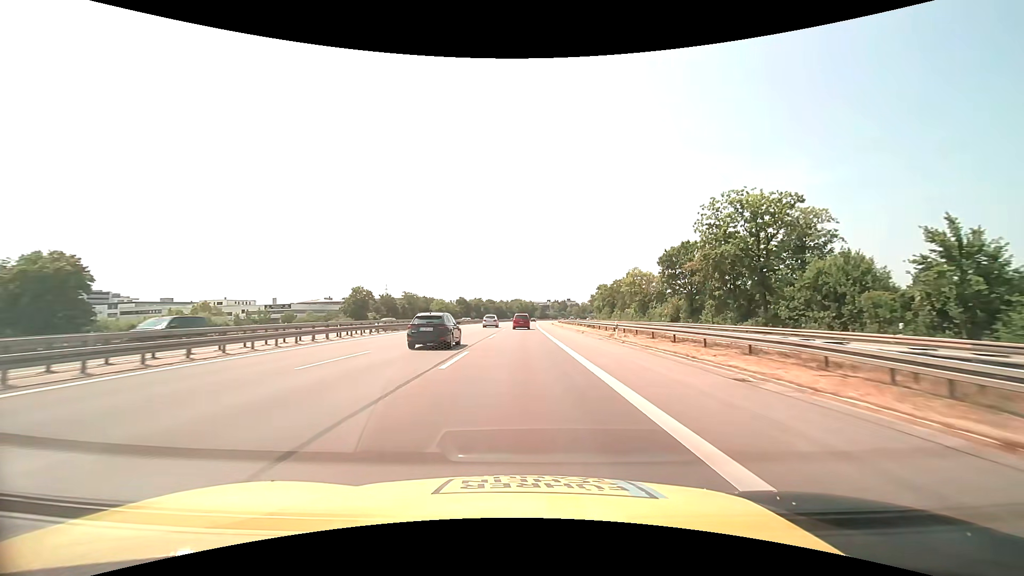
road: motorway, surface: asphalt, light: Day
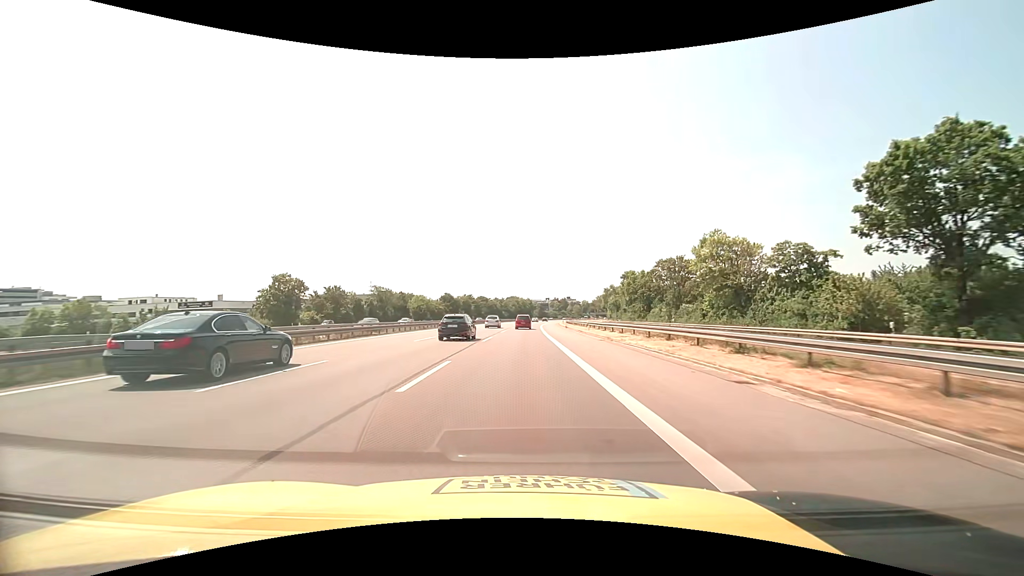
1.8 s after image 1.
(+0.1, +39.8) m; 0°
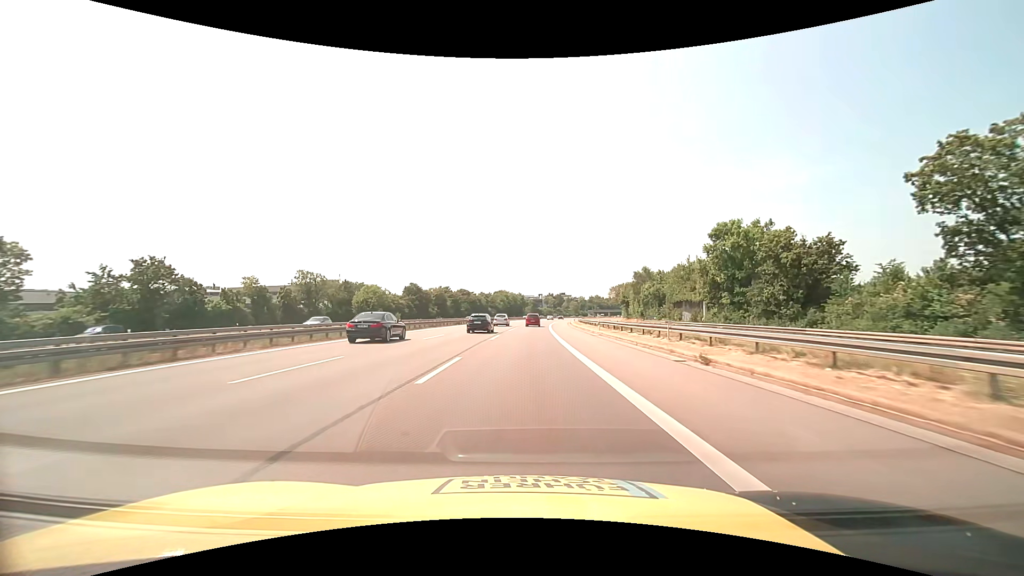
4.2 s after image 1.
(+0.2, +53.1) m; +1°
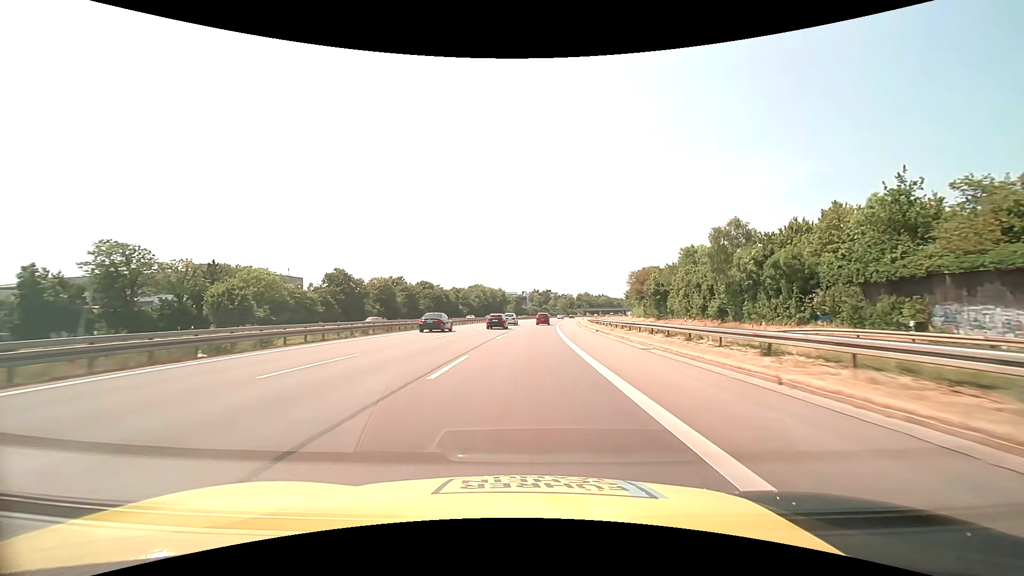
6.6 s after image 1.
(+1.2, +53.0) m; +2°
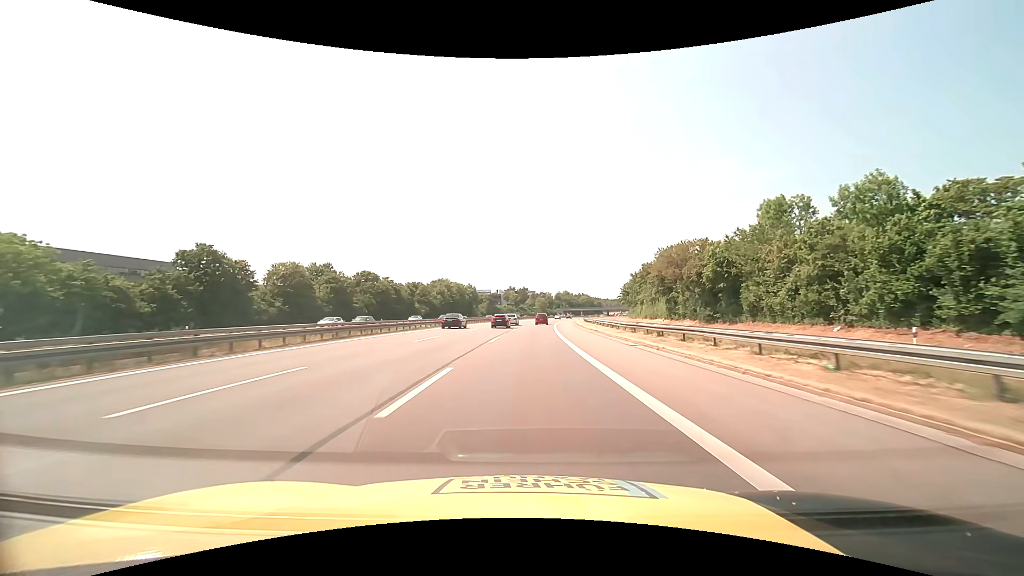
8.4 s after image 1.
(+0.7, +39.8) m; +2°
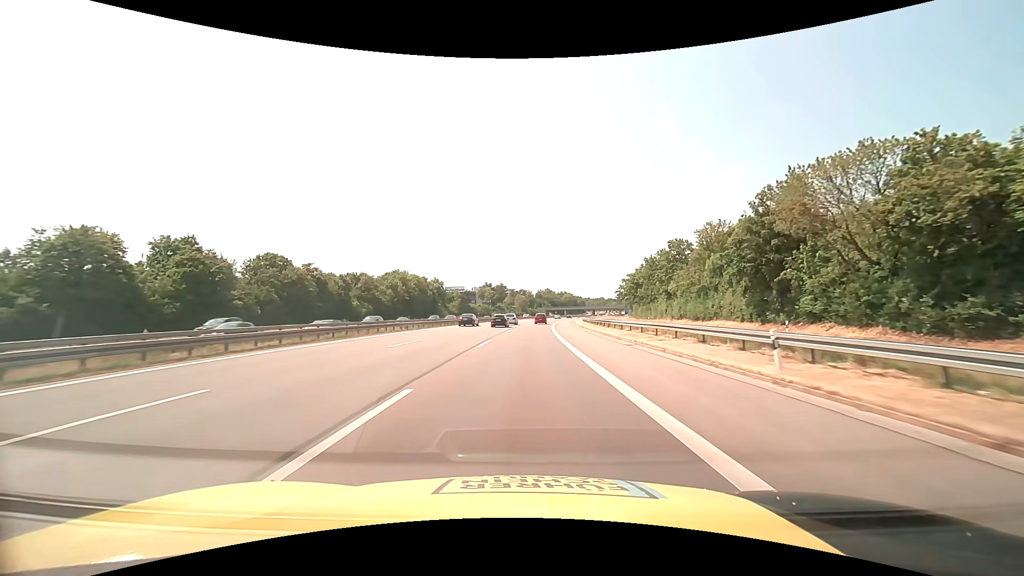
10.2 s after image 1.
(+1.0, +39.7) m; +2°
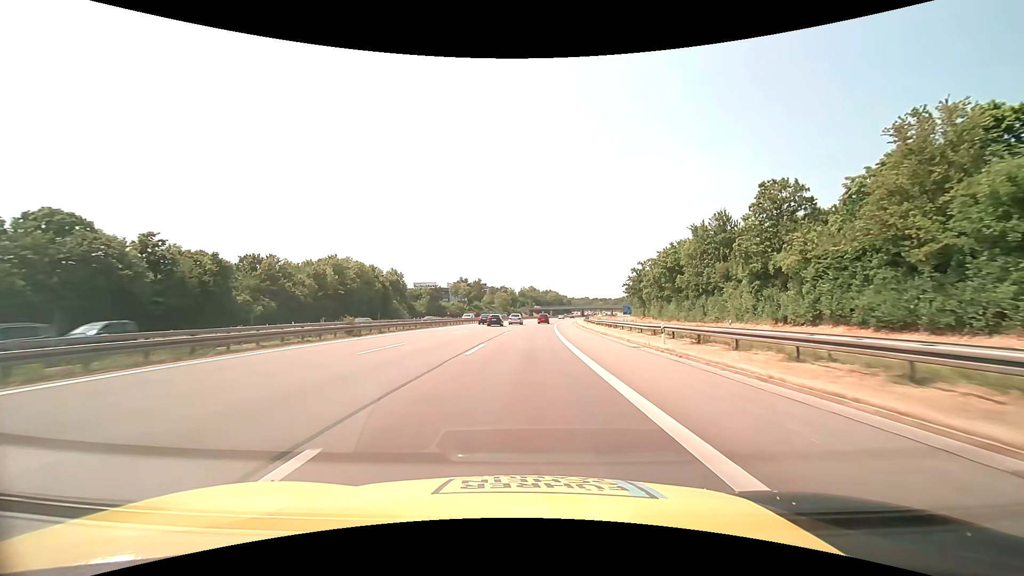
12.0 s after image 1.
(+0.8, +39.7) m; +2°
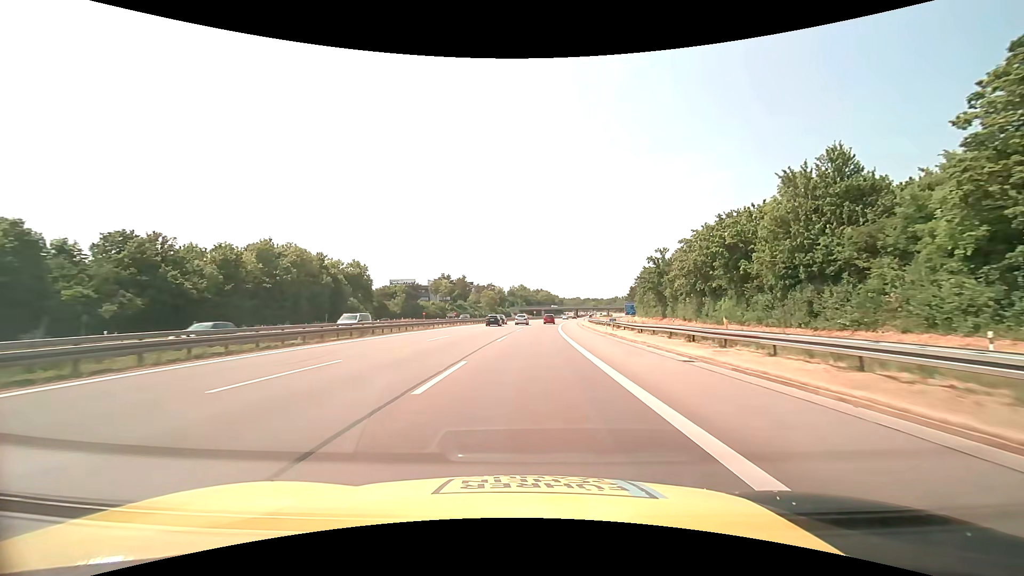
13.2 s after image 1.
(+0.2, +26.4) m; +1°
